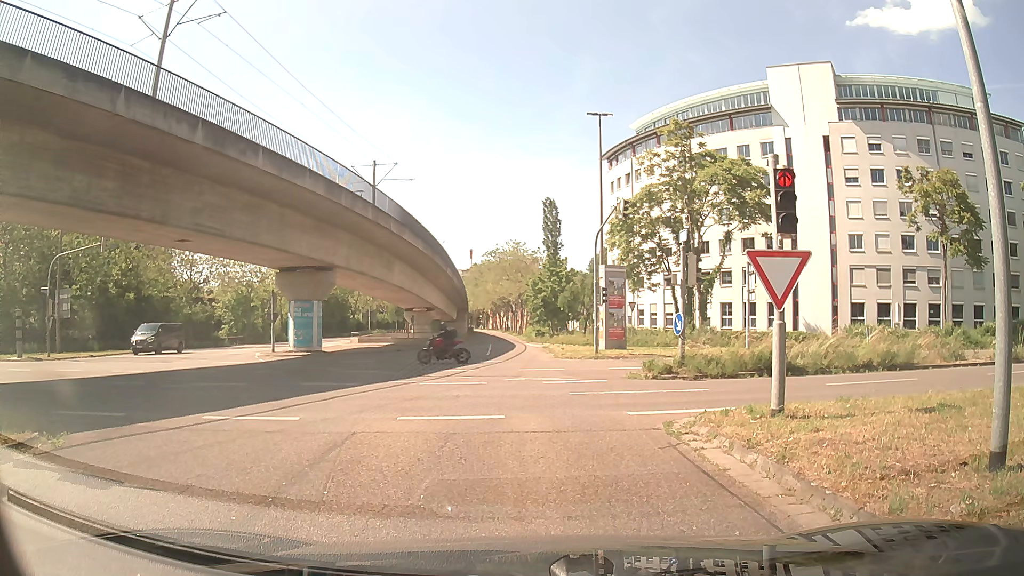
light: Day
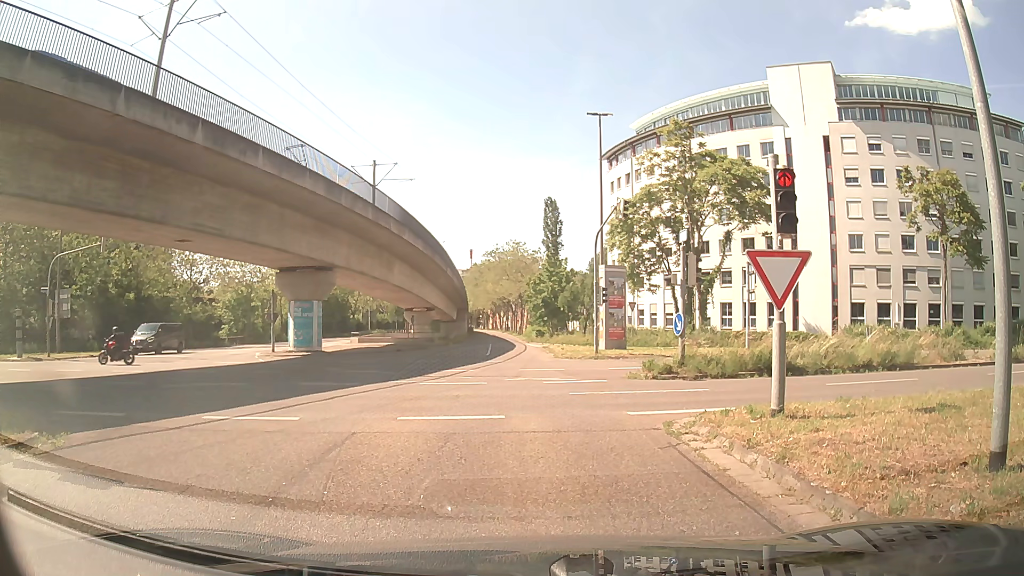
(0.0, 0.0) m; 0°
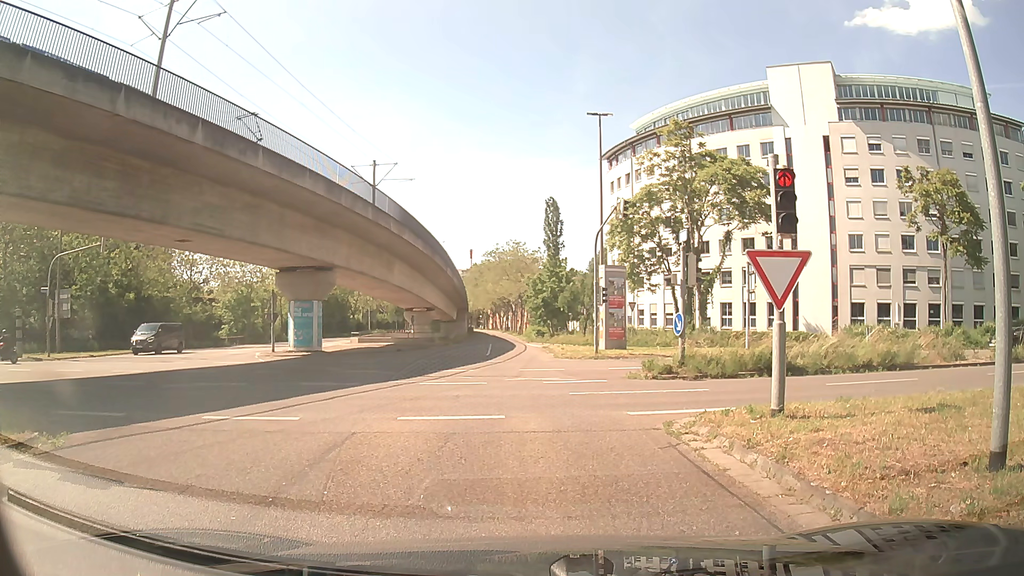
(0.0, 0.0) m; 0°
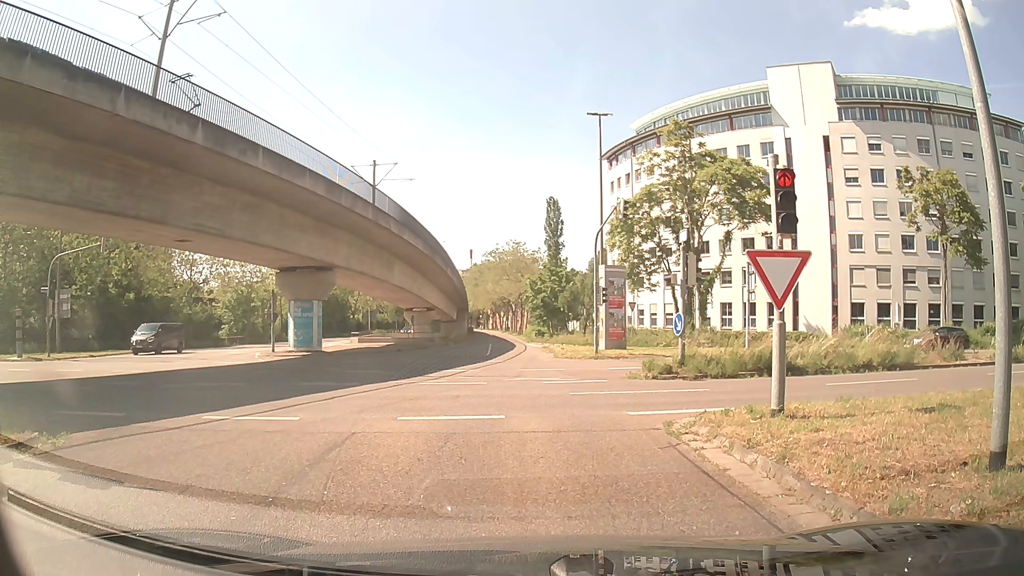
(0.0, 0.0) m; 0°
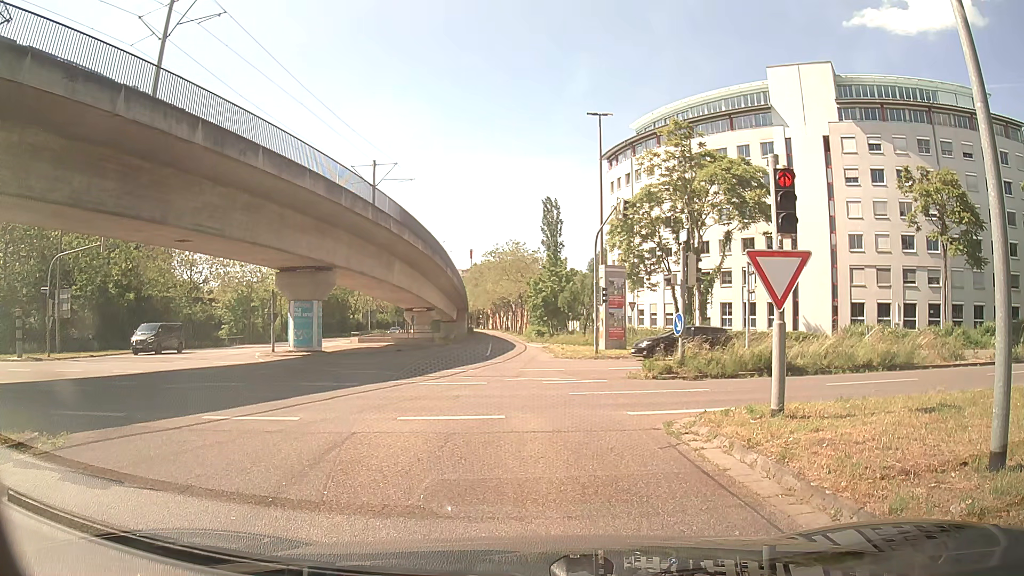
(0.0, 0.0) m; 0°
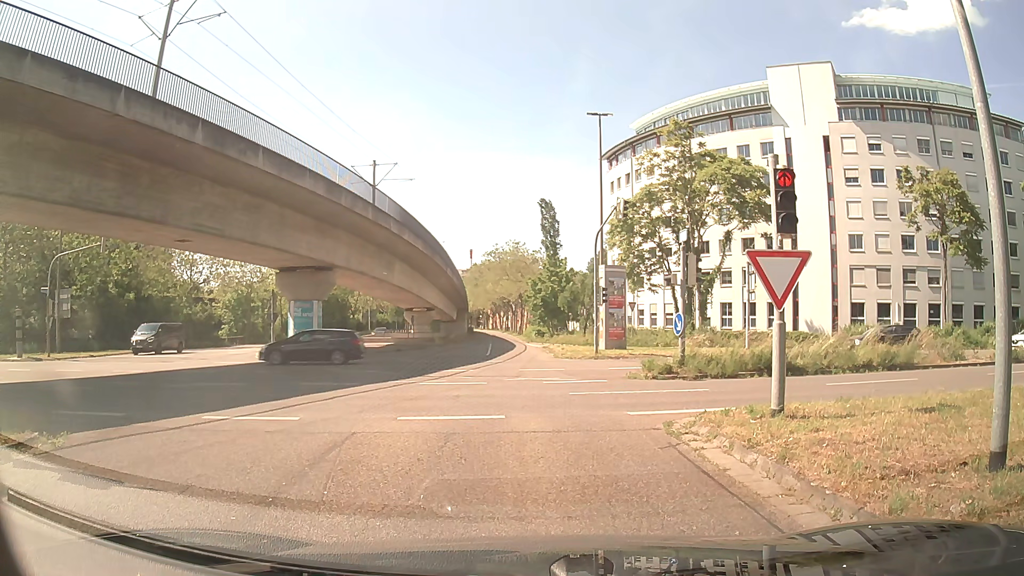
(0.0, 0.0) m; 0°
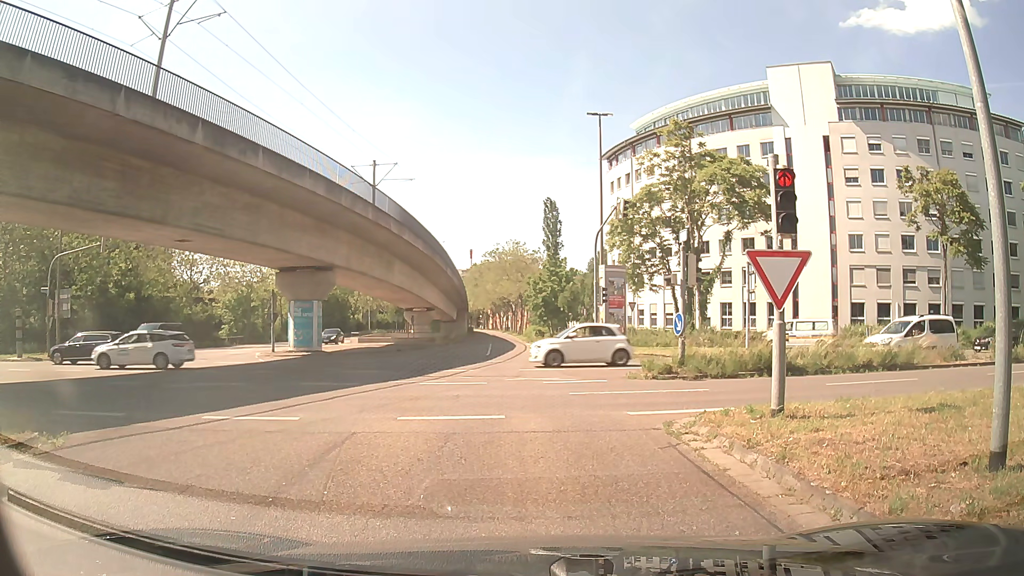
(0.0, 0.0) m; 0°
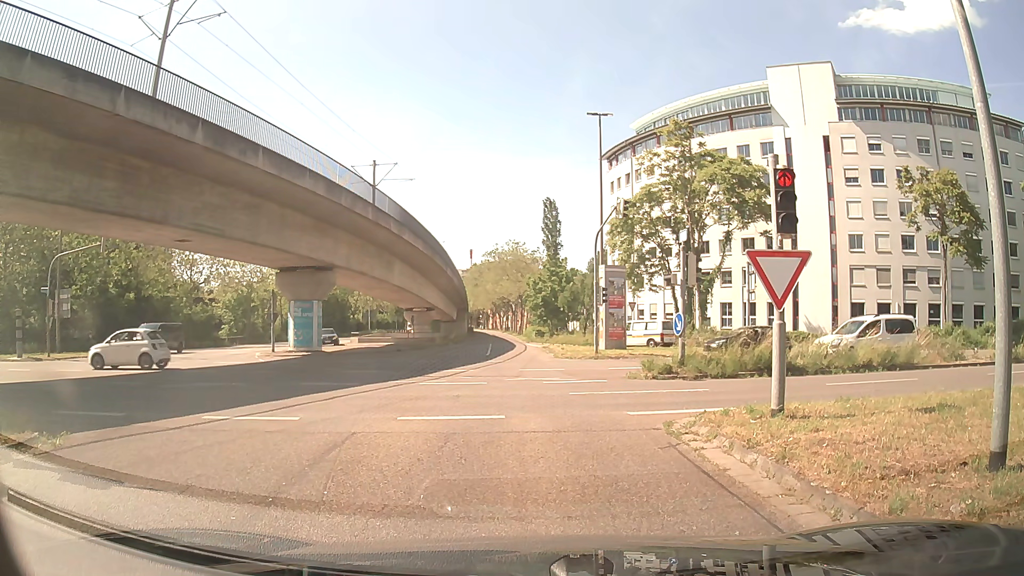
(0.0, 0.0) m; 0°
